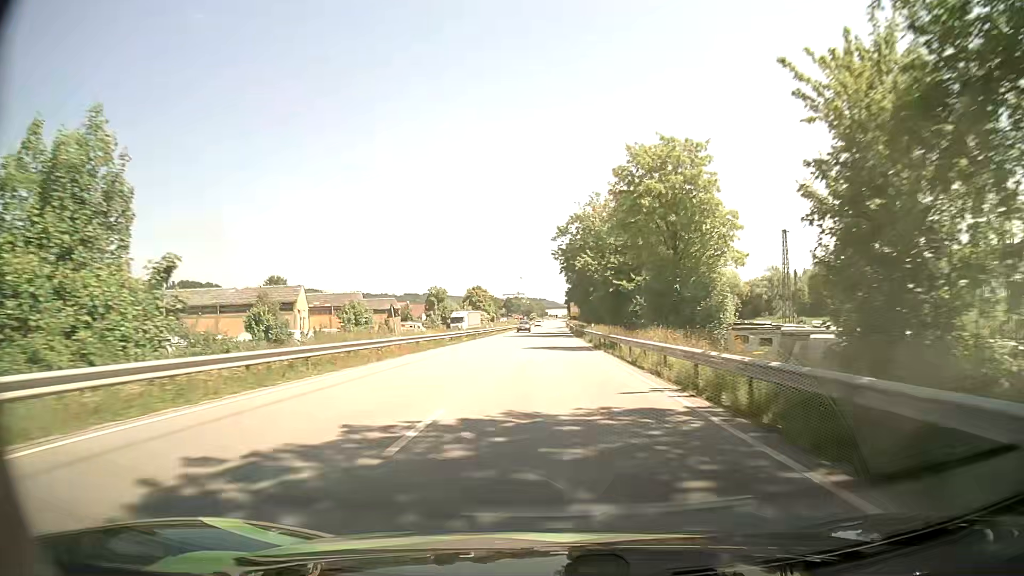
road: primary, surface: asphalt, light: Day
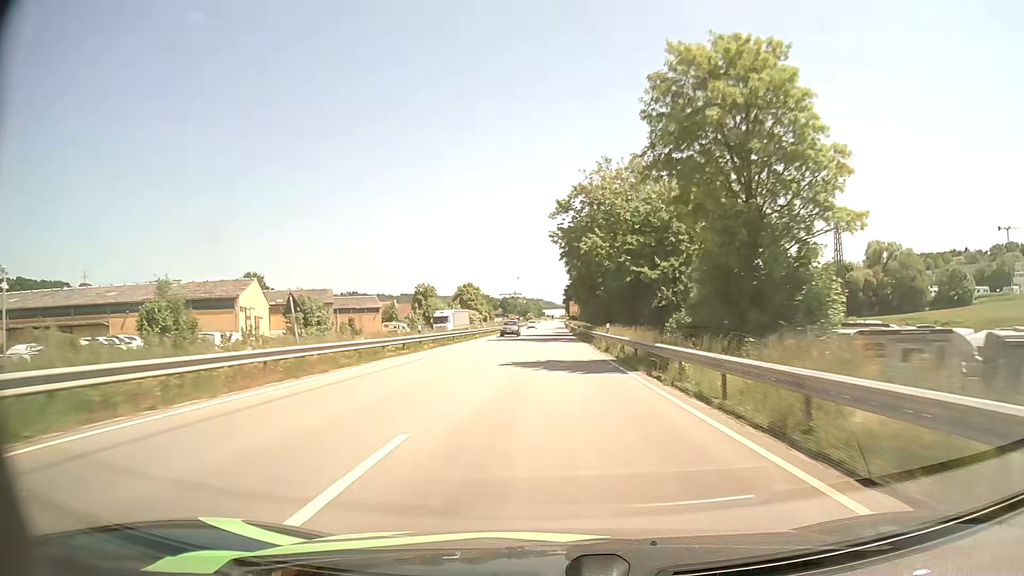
(0.0, +14.8) m; 0°
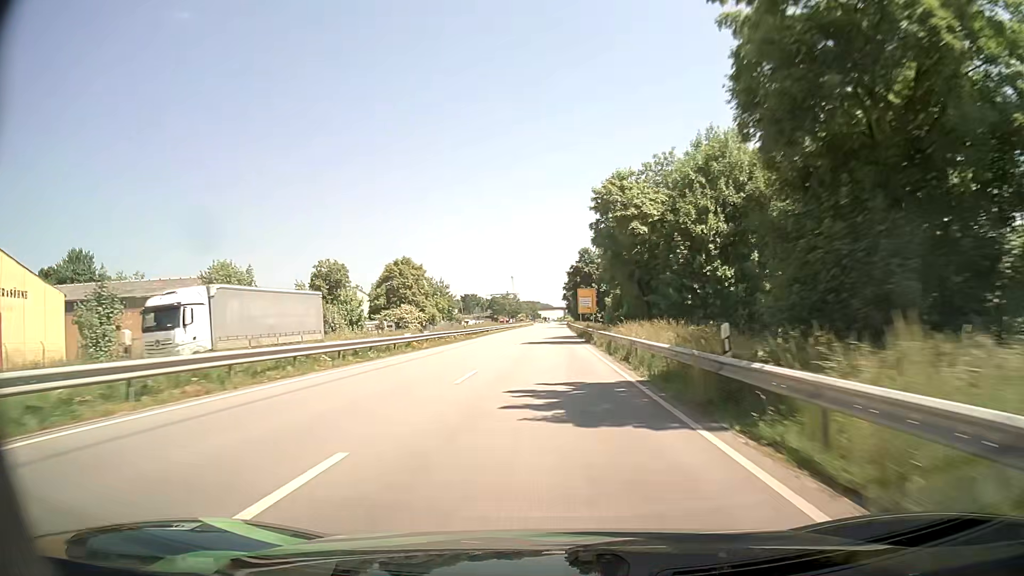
(+0.5, +73.6) m; 0°
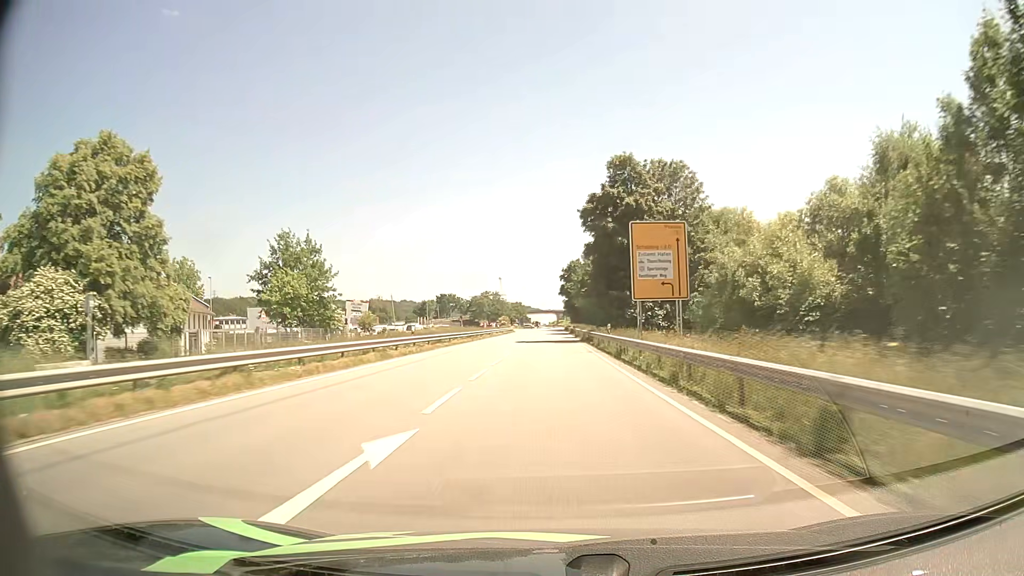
(0.0, +72.2) m; 0°
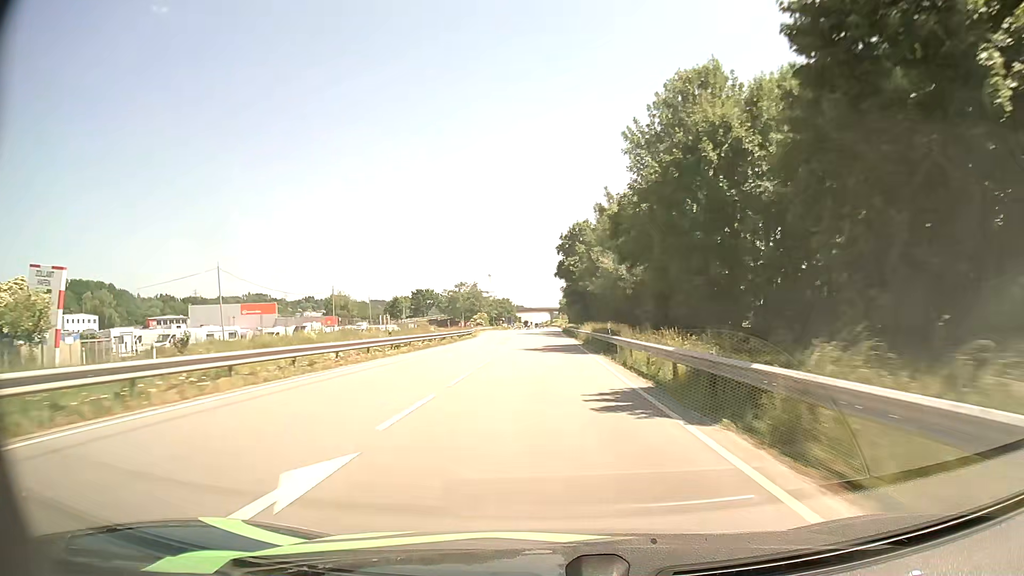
(+0.7, +55.7) m; +1°
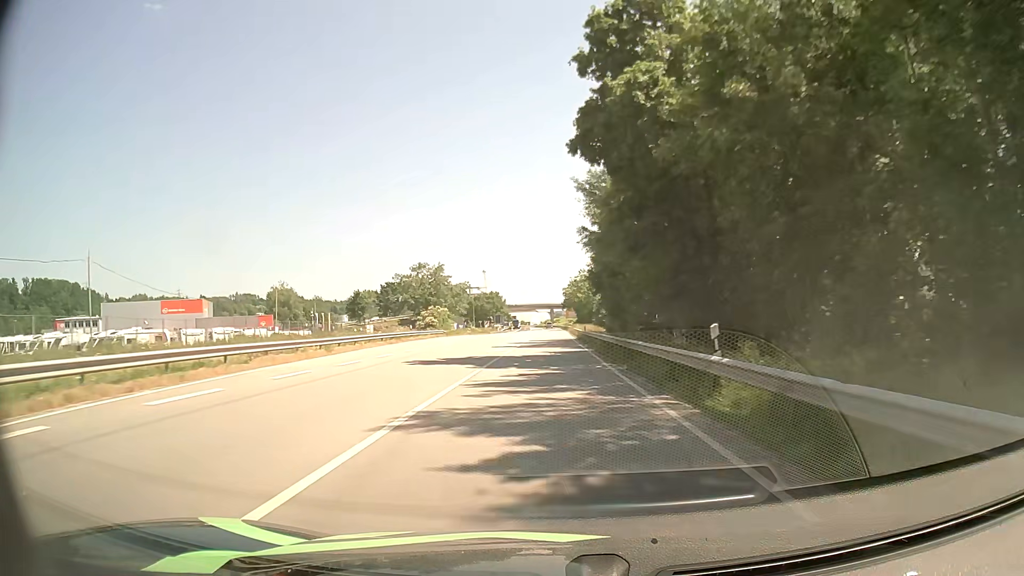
(-0.3, +67.7) m; 0°
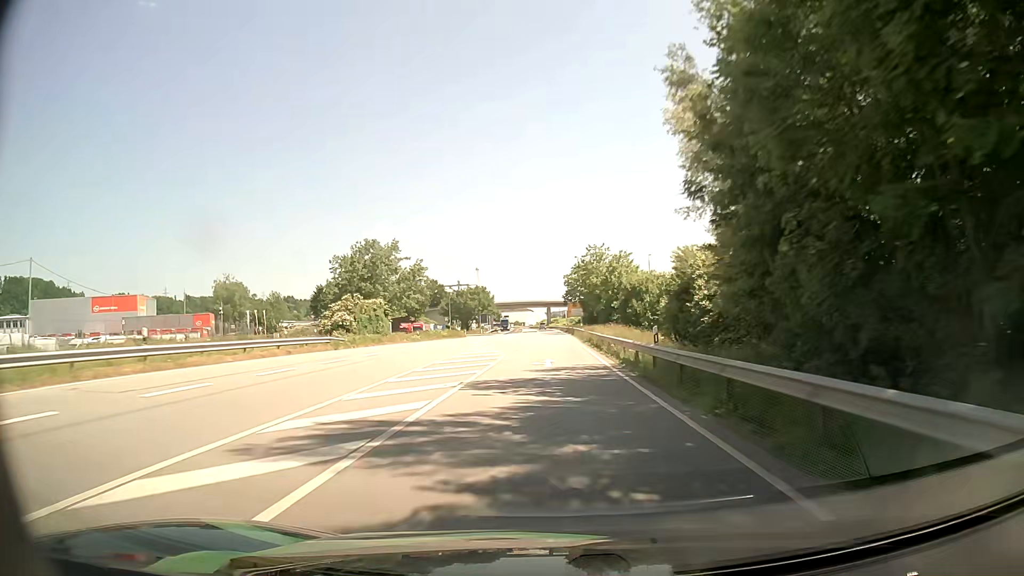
(0.0, +40.7) m; 0°
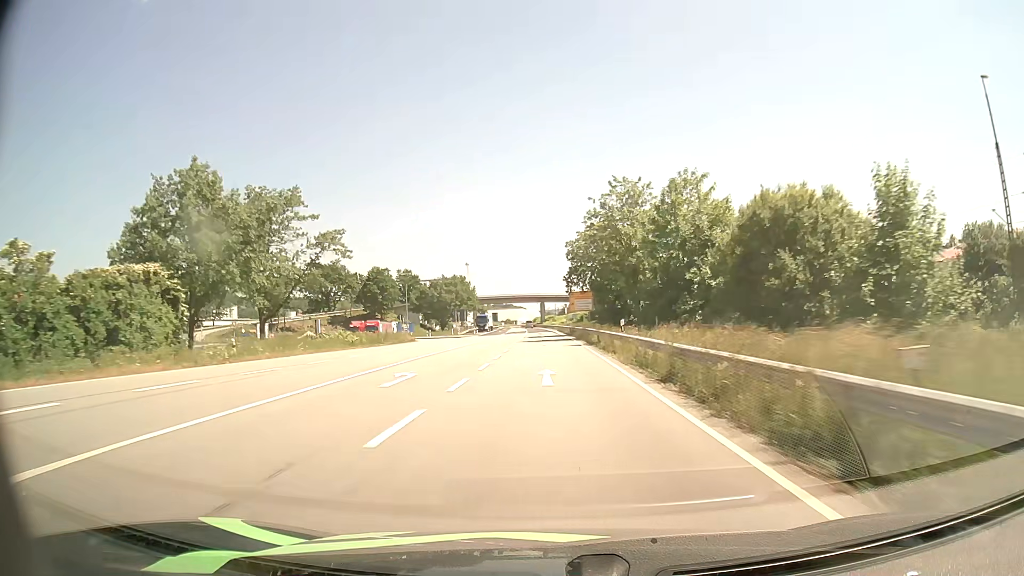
(+0.1, +40.8) m; 0°
(0, +10) (0, +20) (0, +30) (0, +40) (0, +50) (0, +60) (0, +70) (-1, +80) (-1, +90) (-1, +100) m
